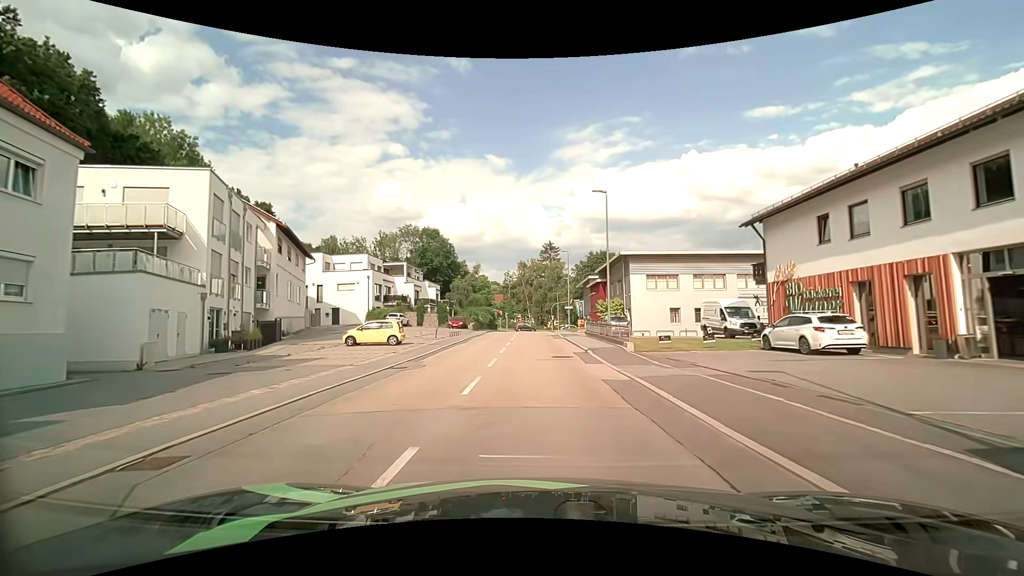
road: tertiary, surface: asphalt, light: Day
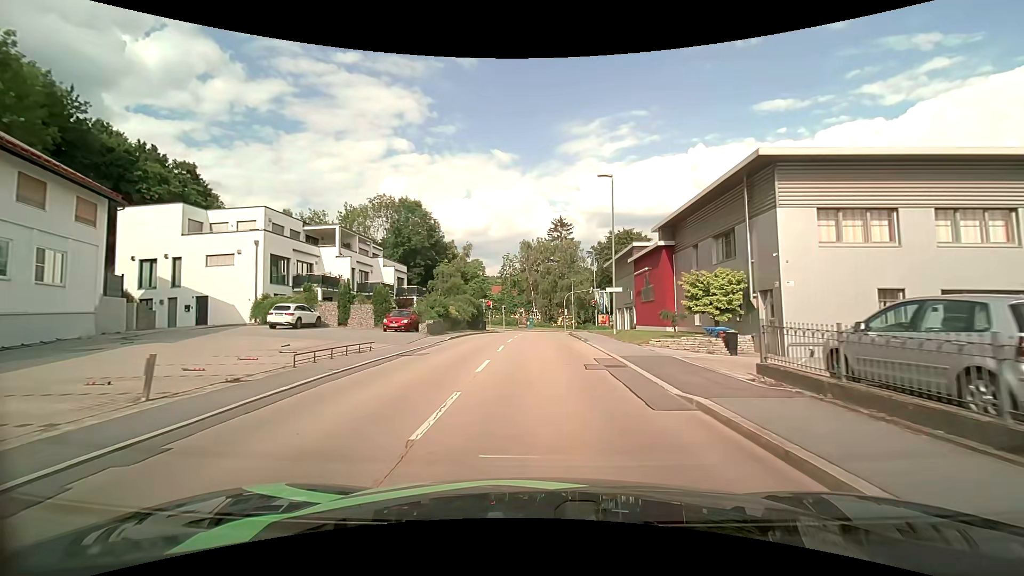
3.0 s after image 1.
(-0.4, +27.2) m; -1°
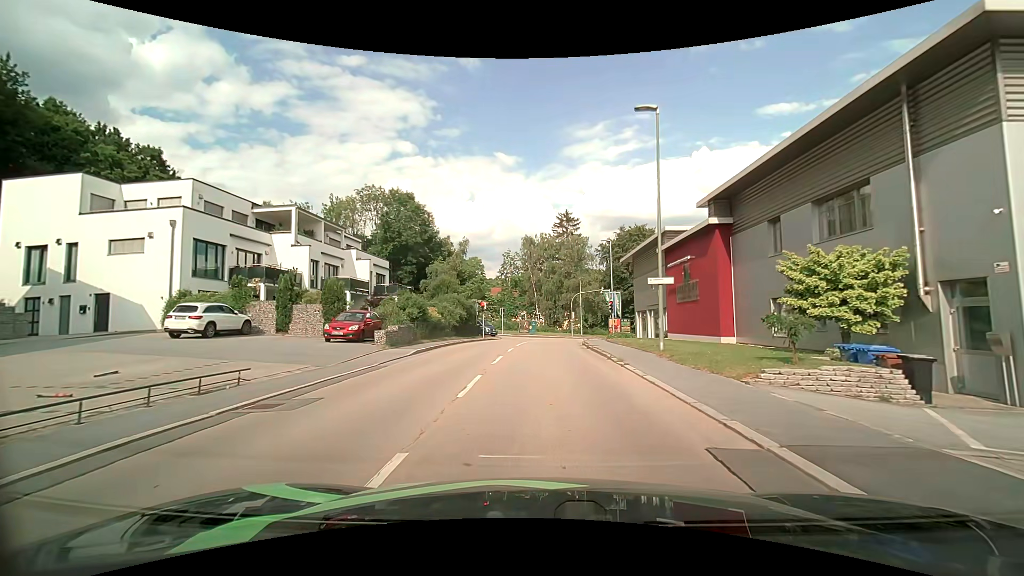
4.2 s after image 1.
(0.0, +9.0) m; -1°
(0, +10) (0, +20) (+1, +30) (+2, +40) (+4, +50) (+7, +59) (+14, +66) (+24, +68) (+33, +63) (+36, +54) m
